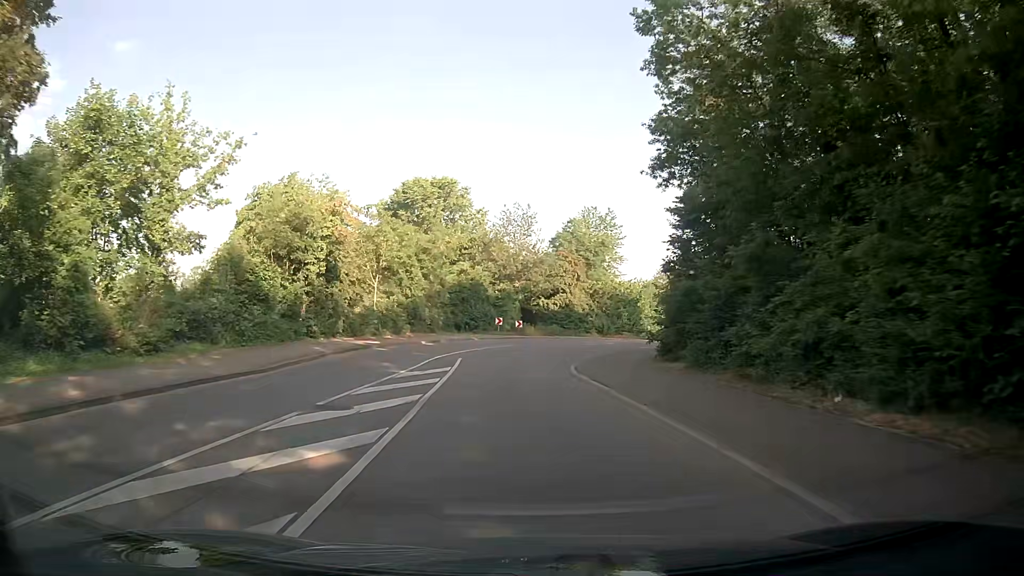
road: secondary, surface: asphalt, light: Day
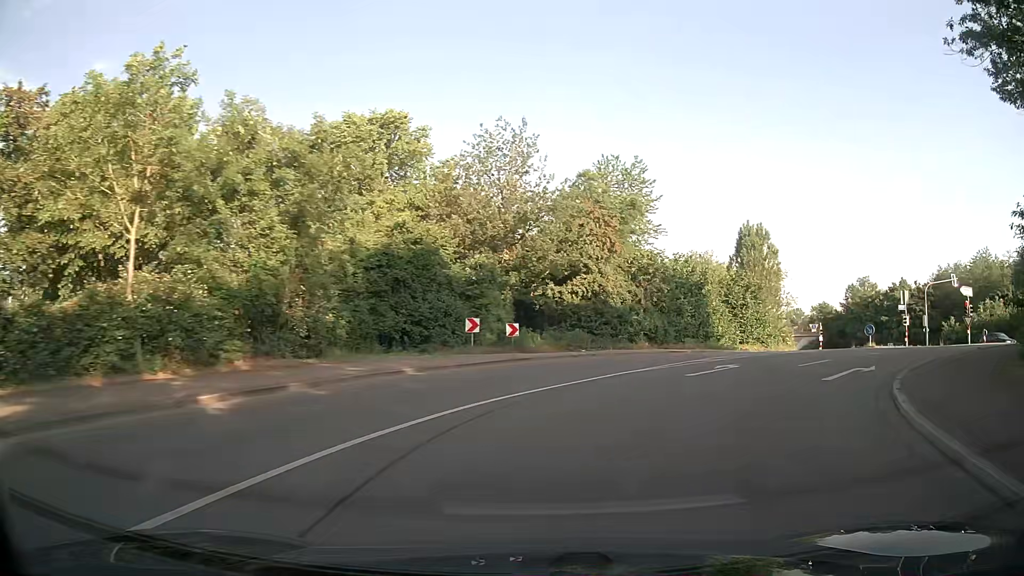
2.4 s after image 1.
(-1.0, +26.1) m; +2°
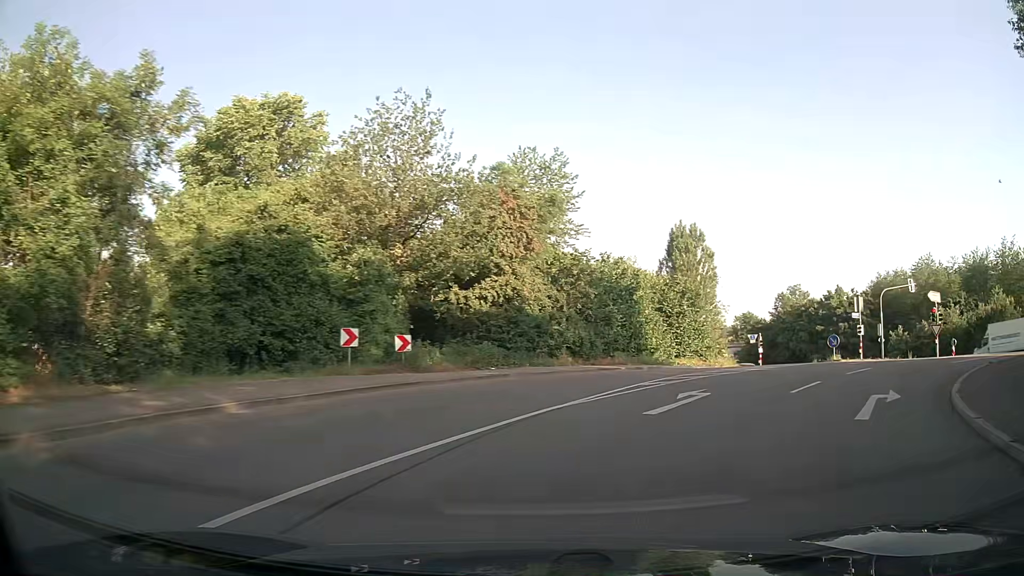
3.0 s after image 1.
(+0.3, +5.7) m; +6°
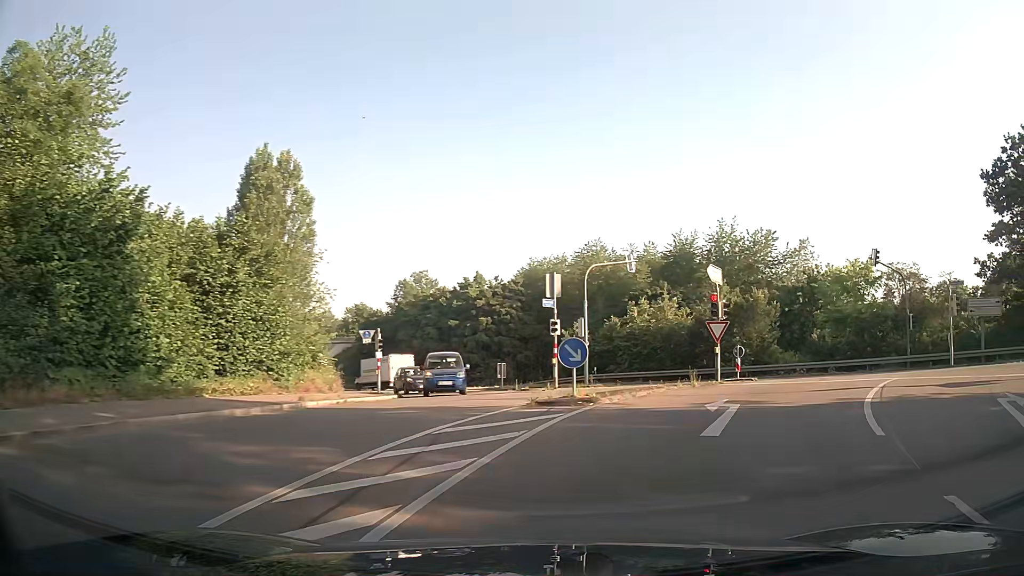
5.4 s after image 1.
(+5.2, +18.3) m; +34°
